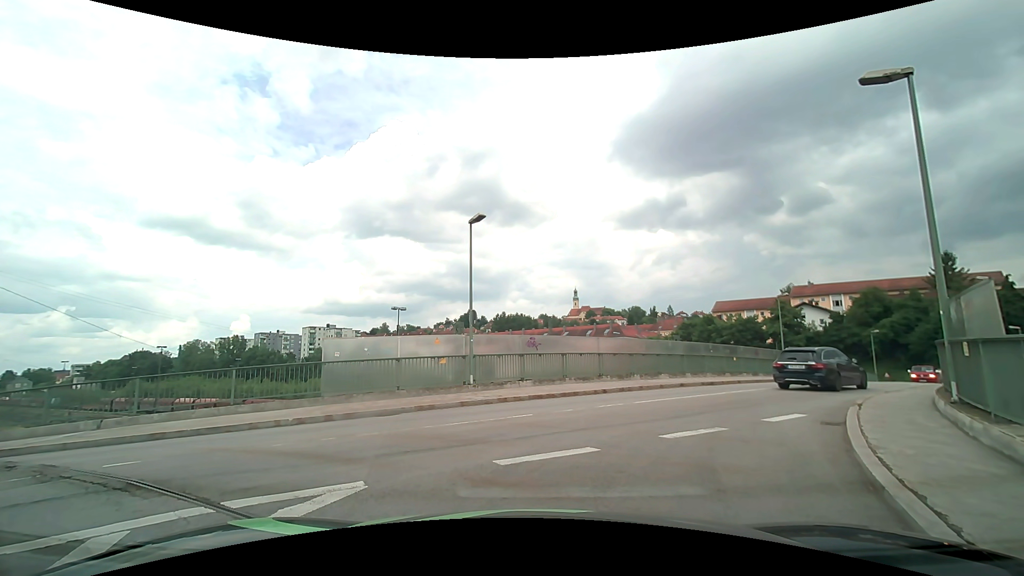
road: unclassified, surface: asphalt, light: Day
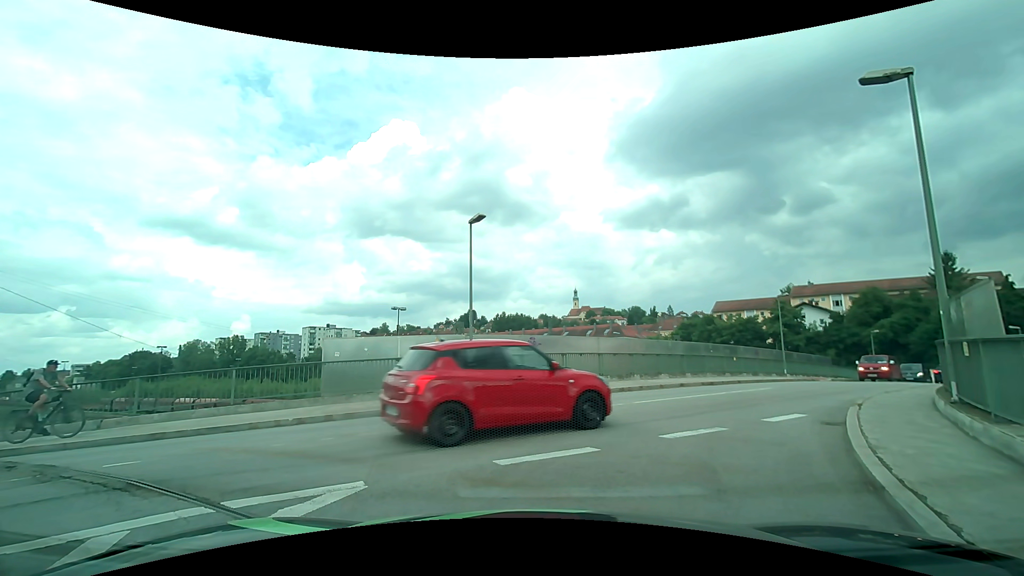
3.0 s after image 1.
(0.0, 0.0) m; 0°
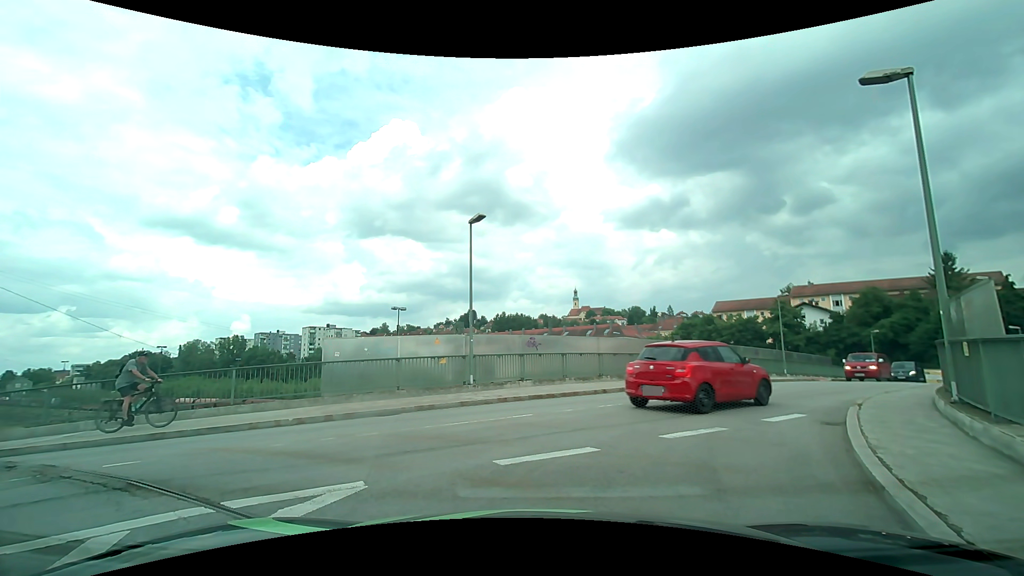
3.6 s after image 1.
(0.0, 0.0) m; 0°
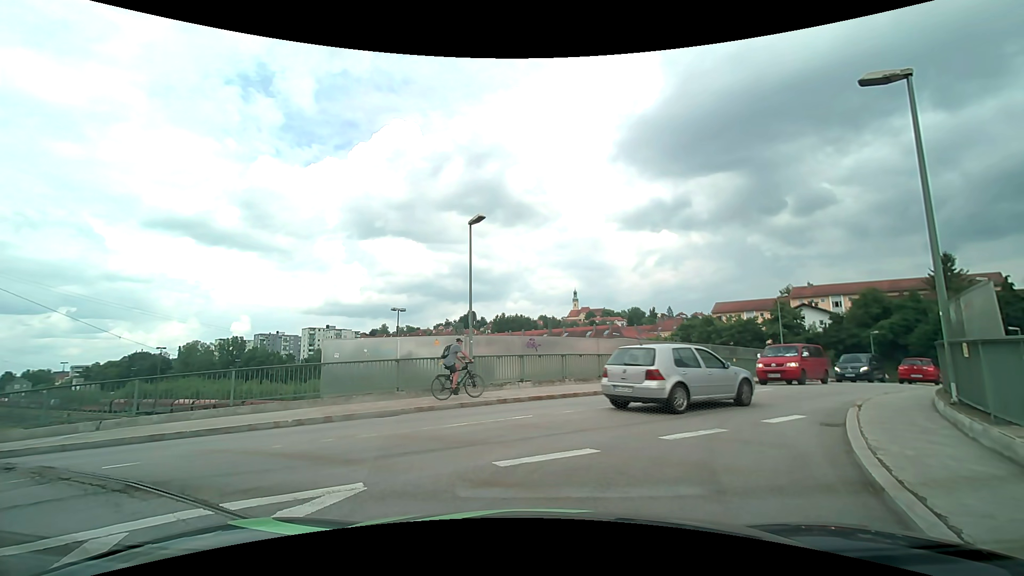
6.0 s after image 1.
(0.0, 0.0) m; 0°
